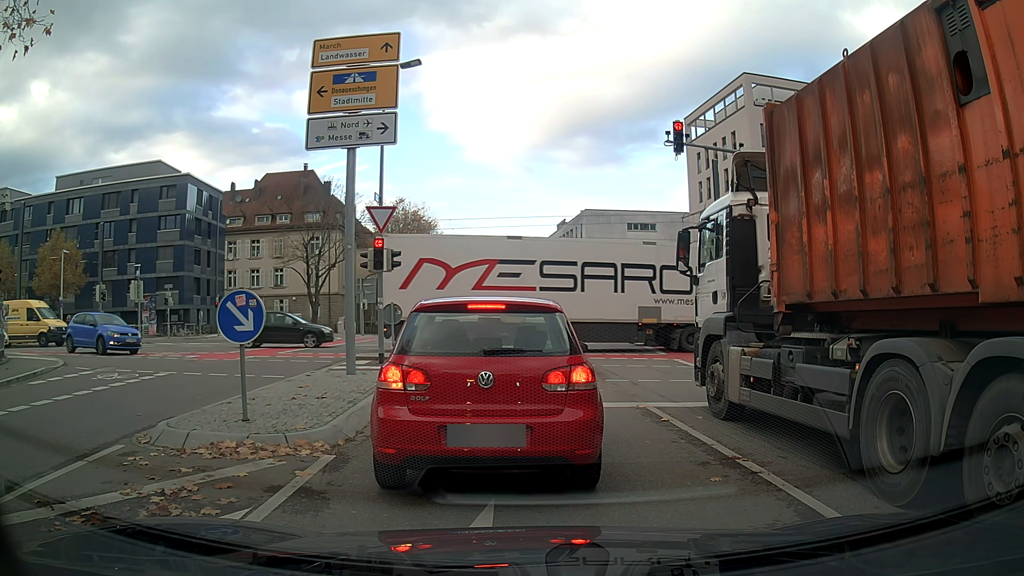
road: tertiary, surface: asphalt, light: Day
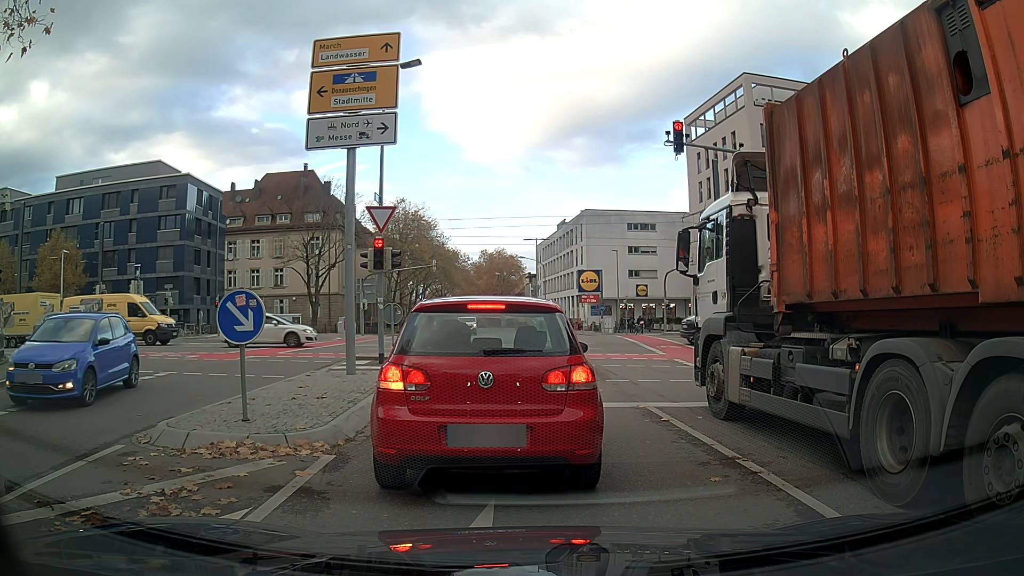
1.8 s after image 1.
(0.0, 0.0) m; 0°
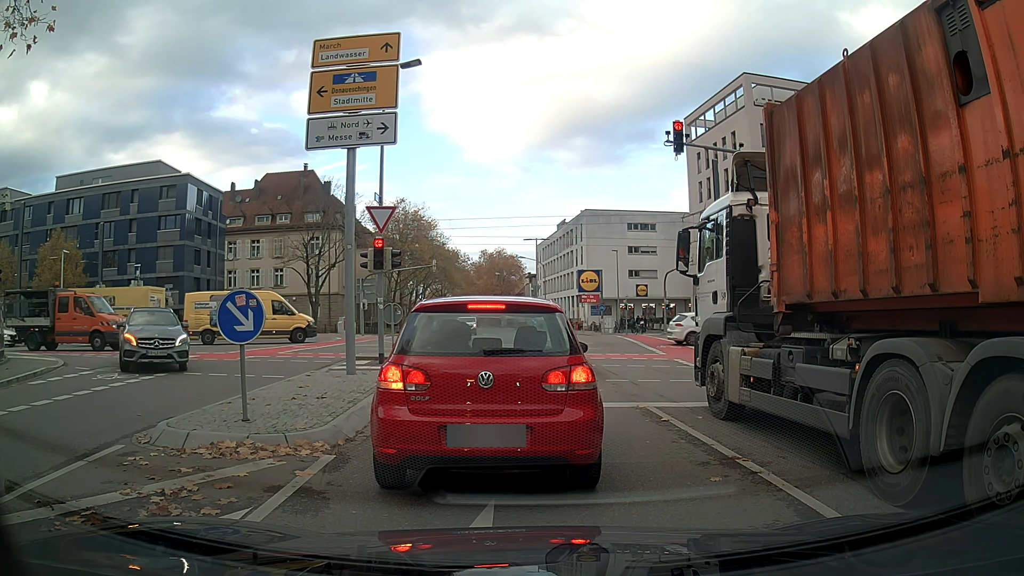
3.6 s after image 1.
(0.0, 0.0) m; 0°
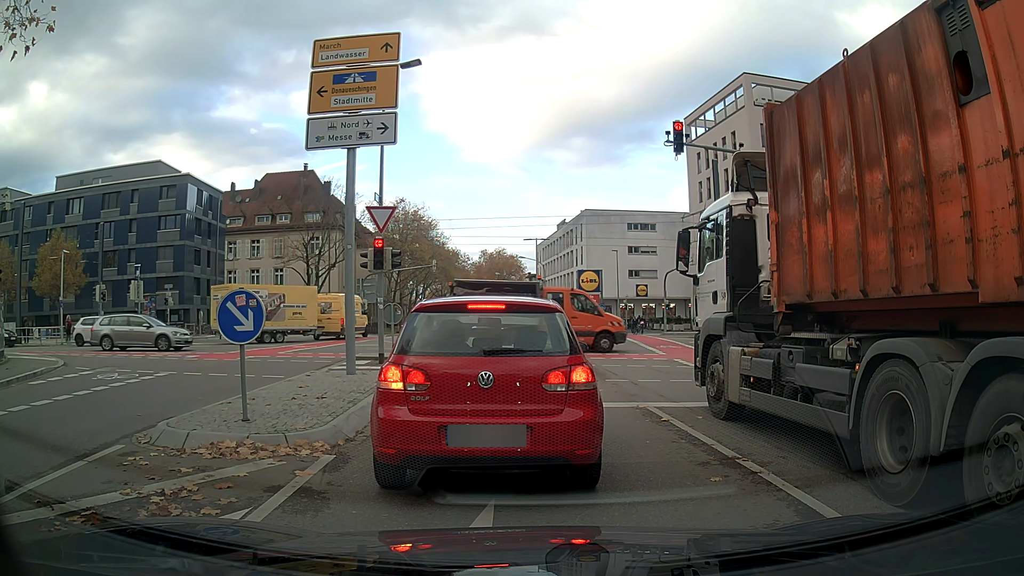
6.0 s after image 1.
(0.0, 0.0) m; 0°
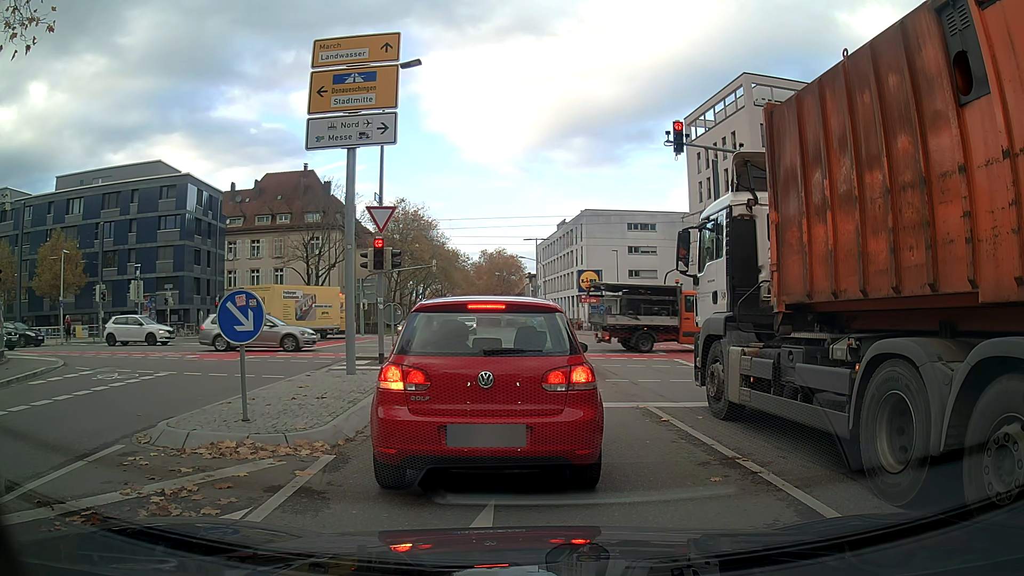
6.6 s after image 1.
(0.0, 0.0) m; 0°
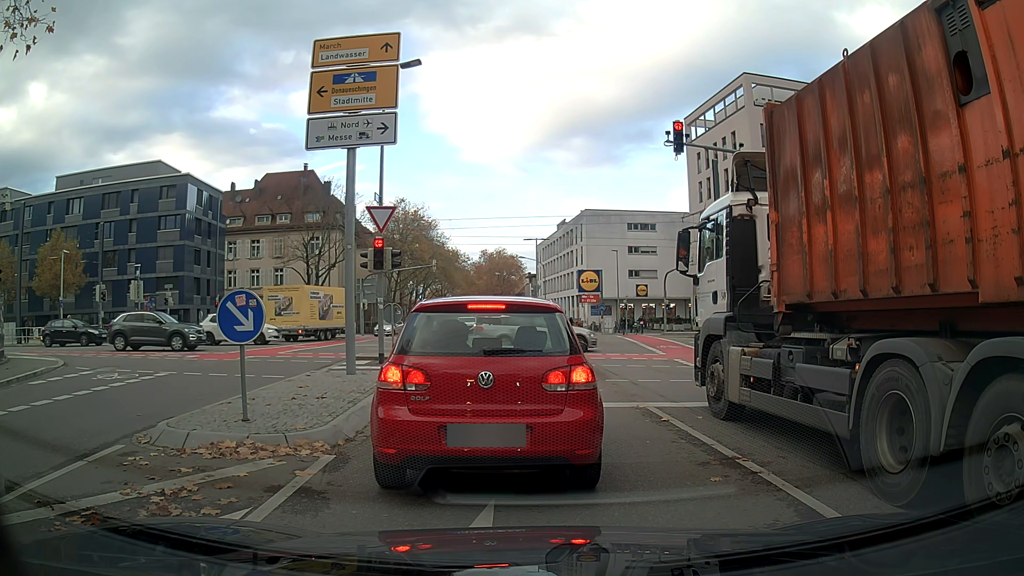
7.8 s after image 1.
(0.0, 0.0) m; 0°
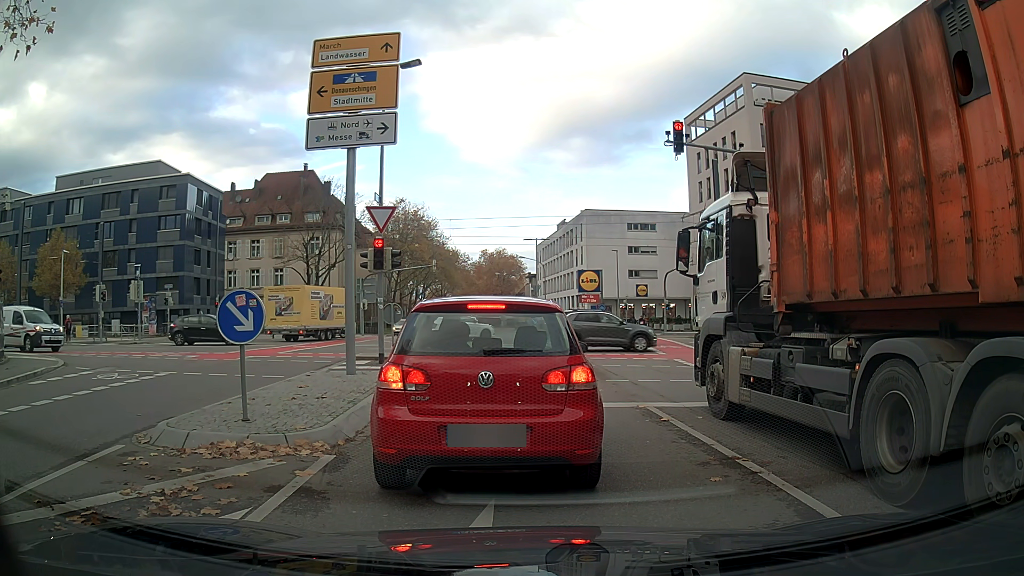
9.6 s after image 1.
(0.0, 0.0) m; 0°
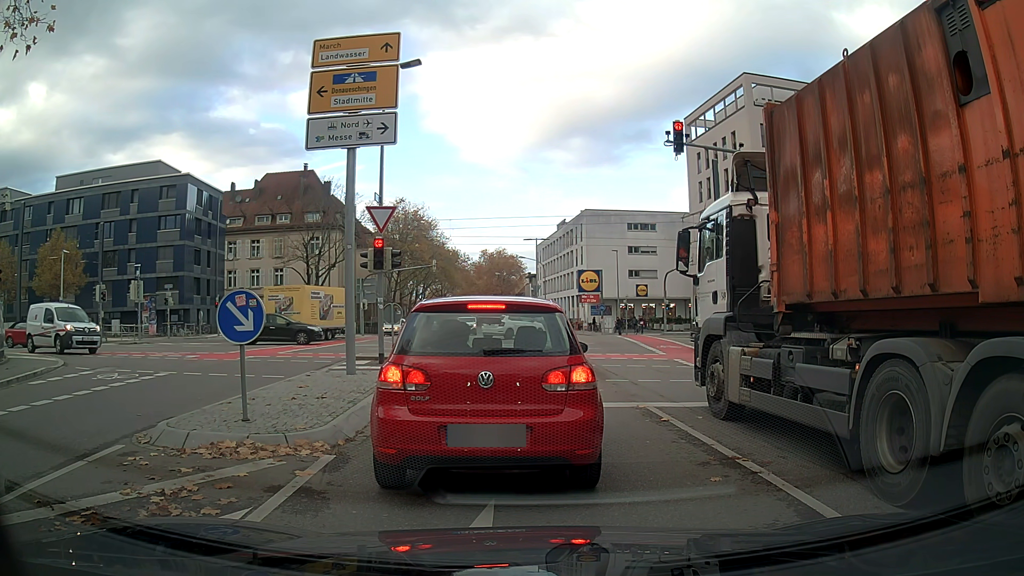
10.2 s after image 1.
(0.0, 0.0) m; 0°
(-1, +10) (-2, +20) (-5, +29) (-10, +38) (-18, +43) (-28, +45) (-38, +44) (-48, +42) (-58, +41) (-68, +39) m
